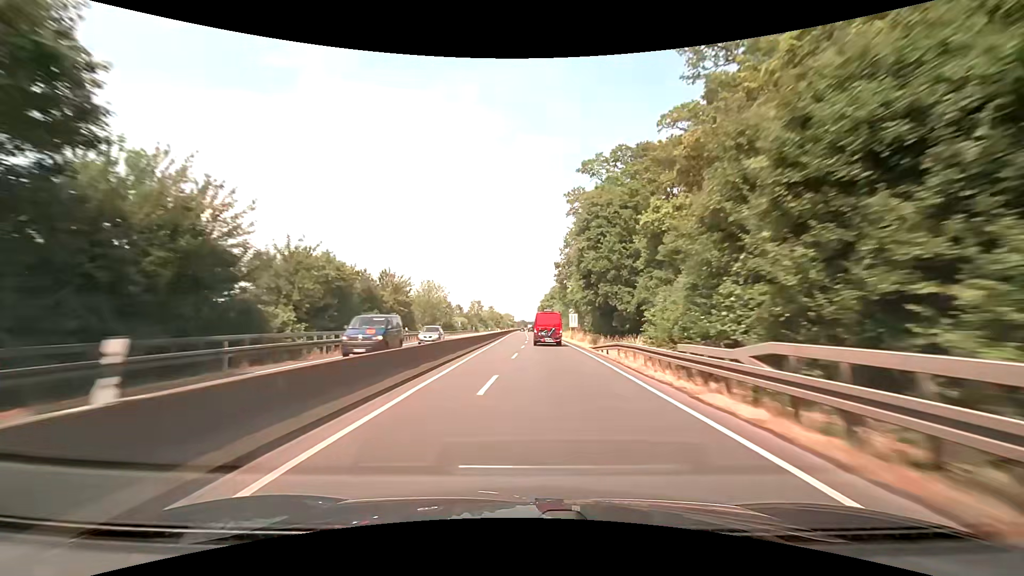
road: trunk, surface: asphalt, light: Day
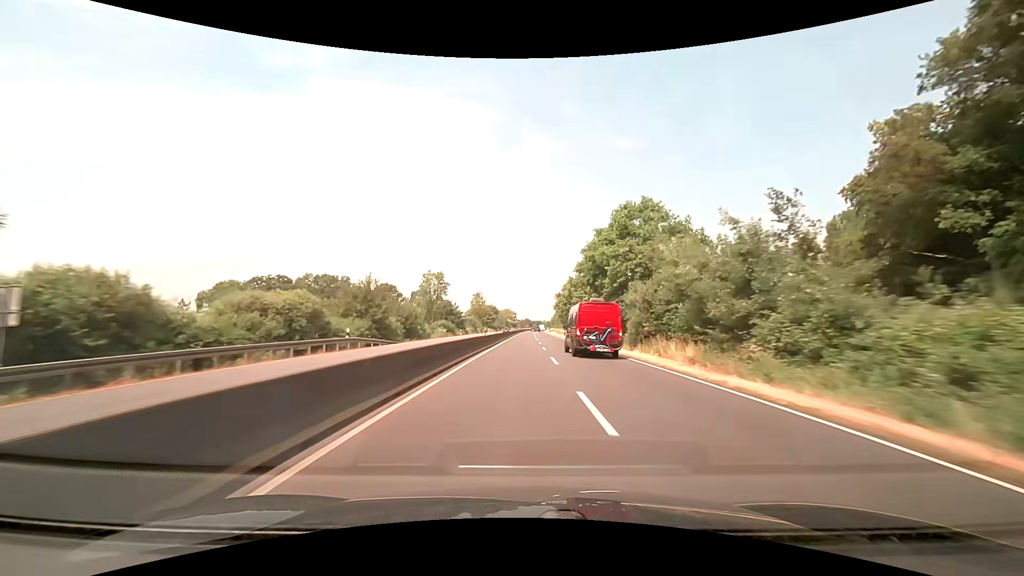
(-2.6, +88.3) m; -2°
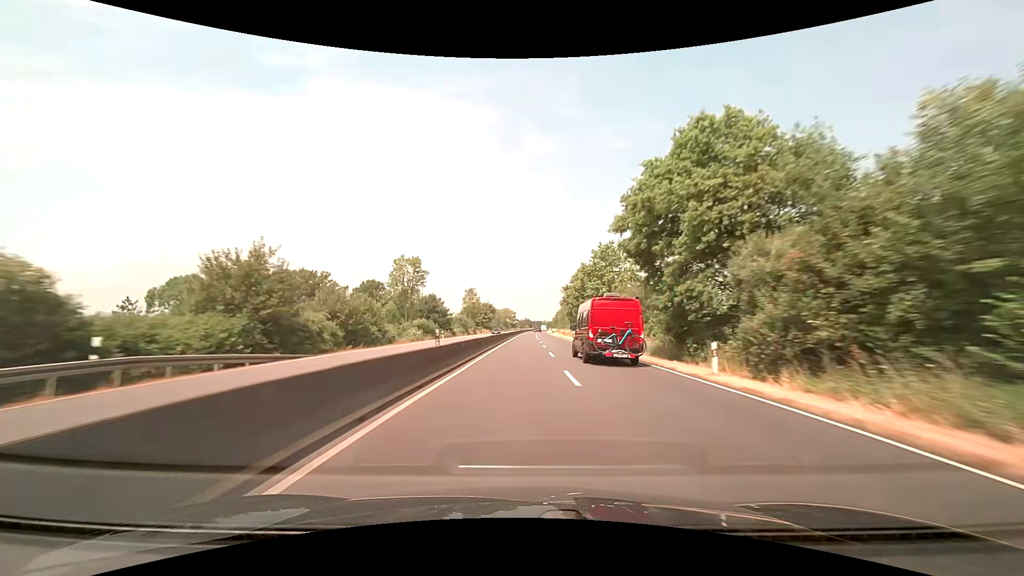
(0.0, +18.7) m; 0°
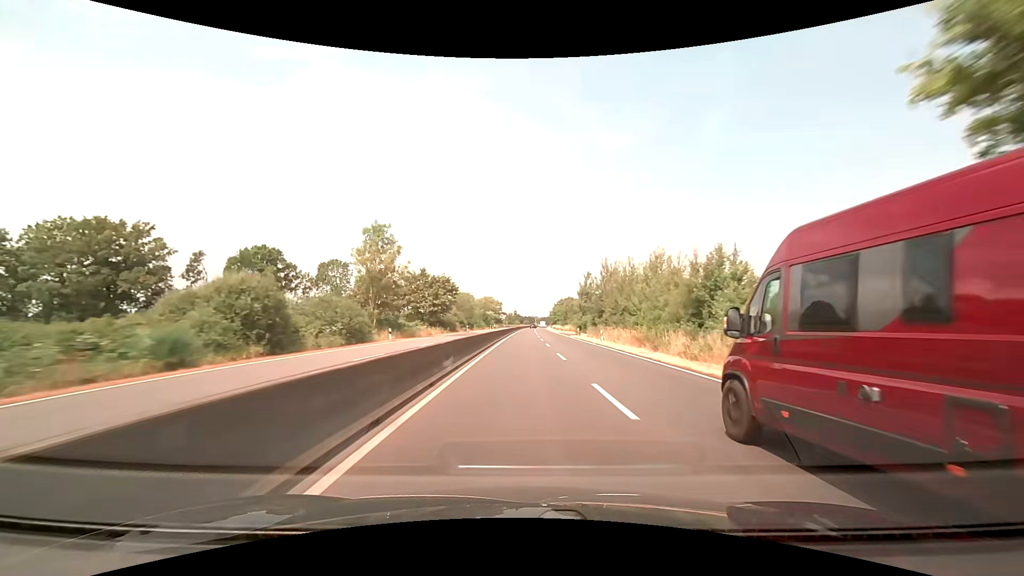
(+0.1, +76.8) m; +1°
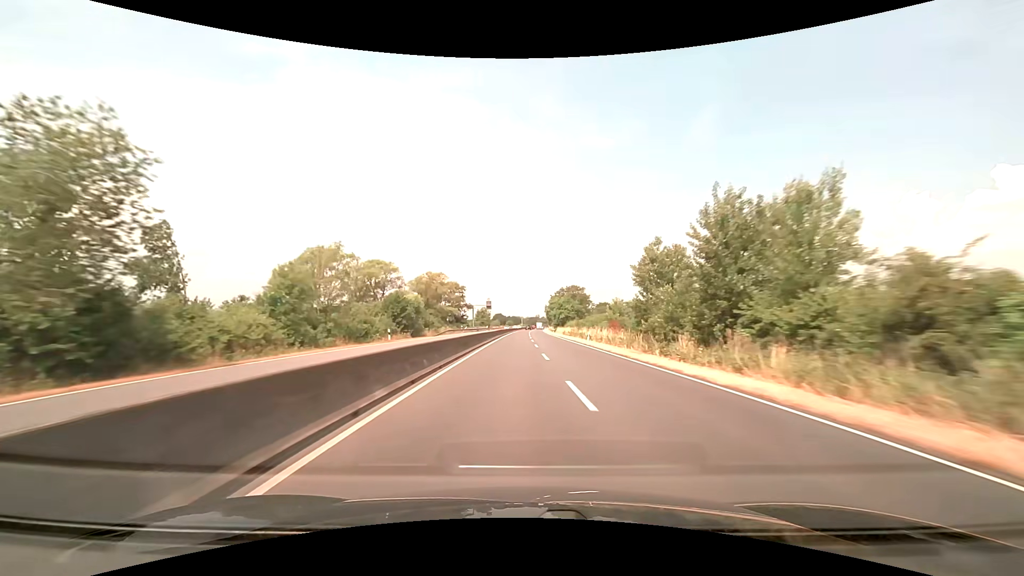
(+1.4, +95.6) m; +2°
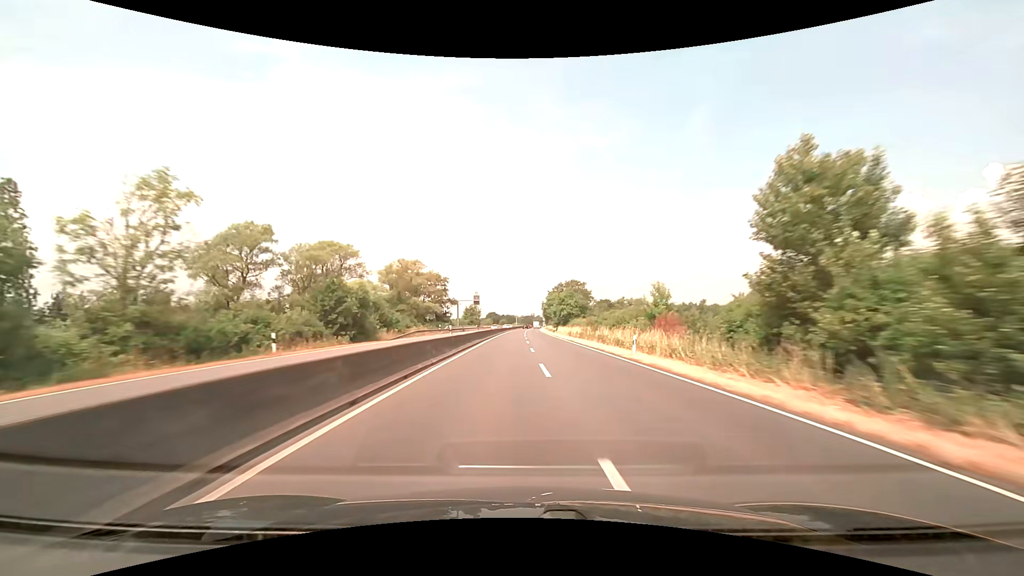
(+0.1, +19.0) m; +1°
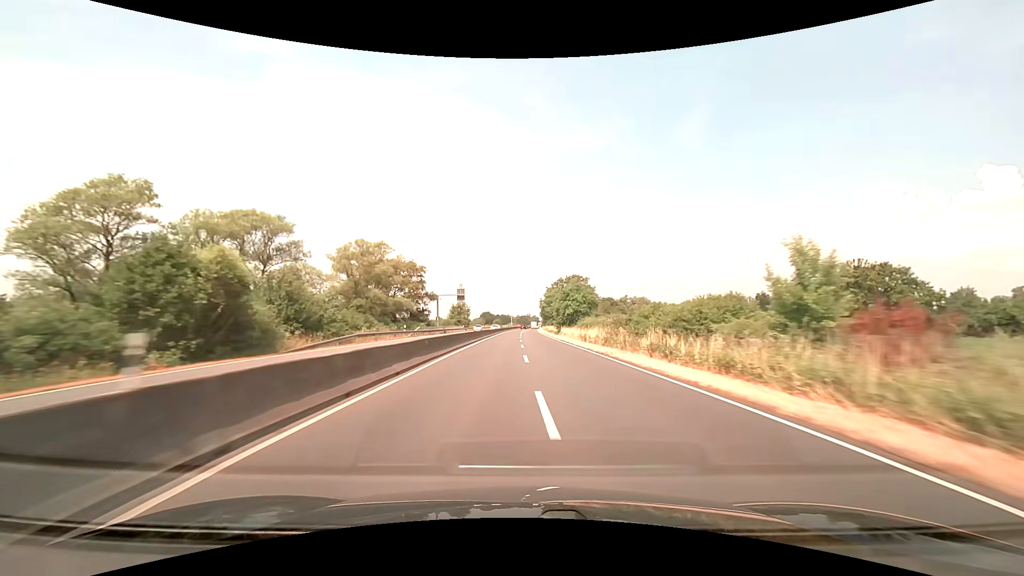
(+0.1, +19.0) m; 0°
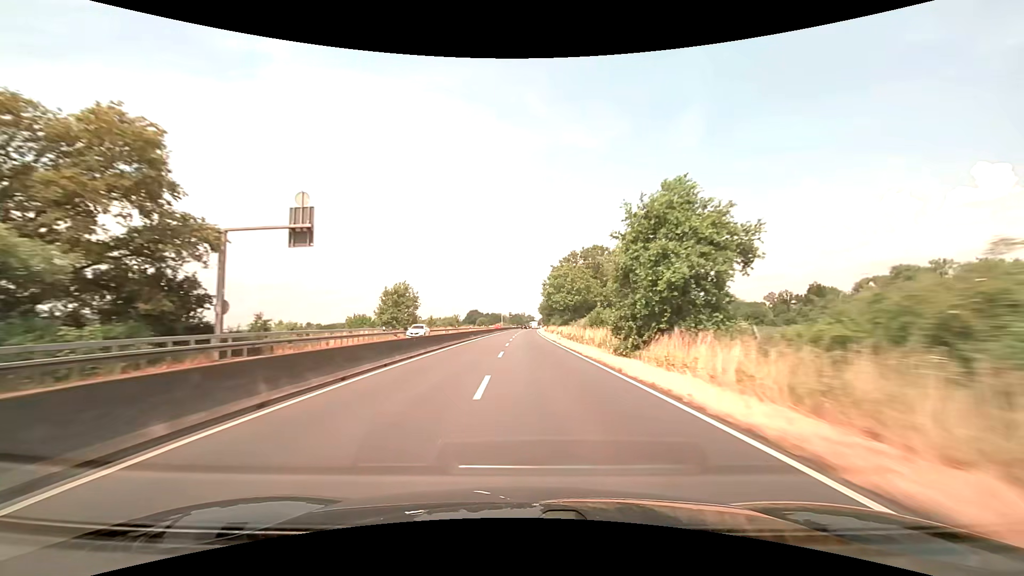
(+0.6, +57.1) m; +1°
(0, +10) (0, +20) (0, +30) (0, +40) (0, +50) (0, +60) (0, +70) (+1, +80) (+1, +90) (+1, +100) m
